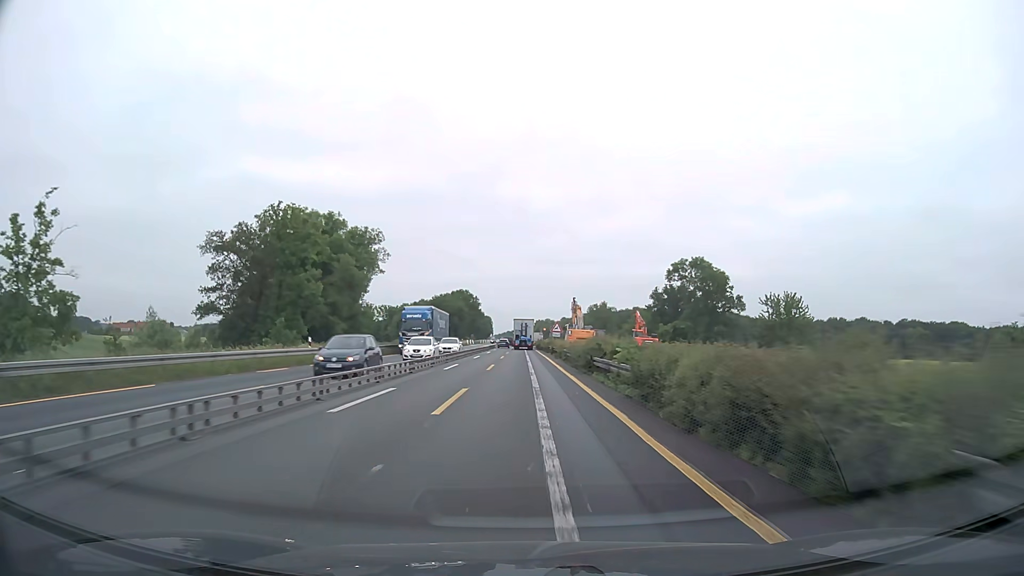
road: motorway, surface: asphalt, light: Day
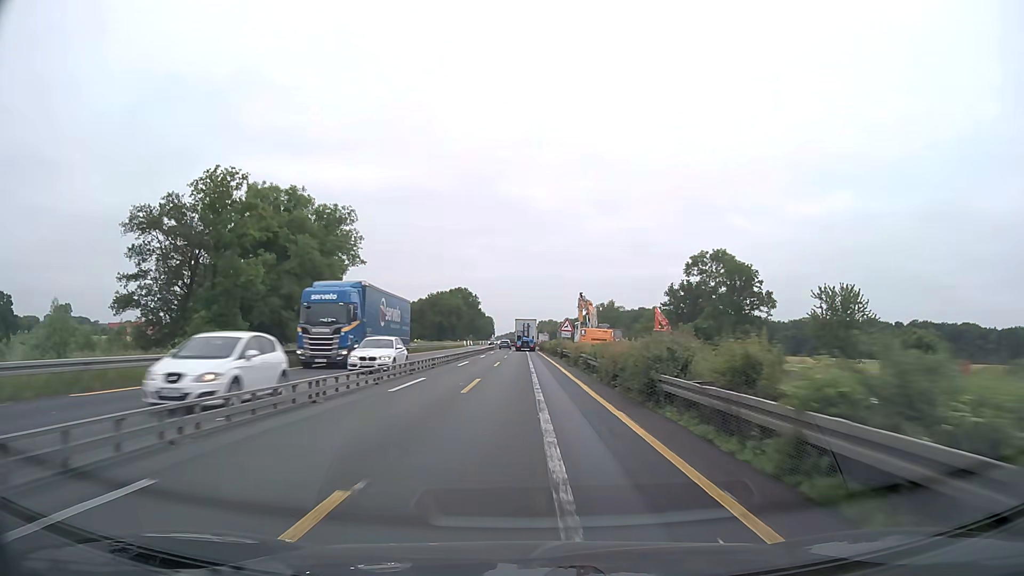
(0.0, +12.5) m; 0°
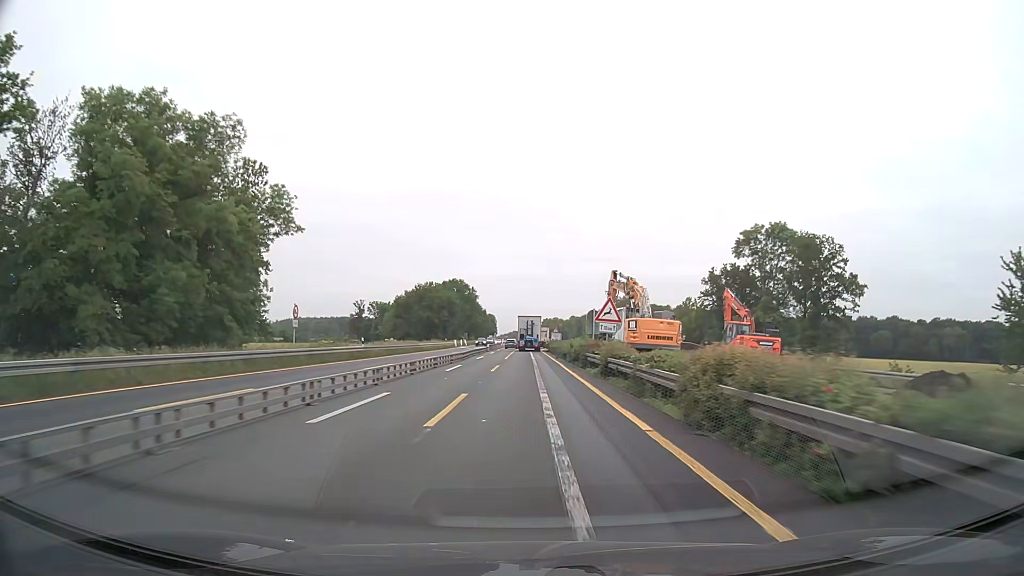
(-0.1, +25.0) m; 0°
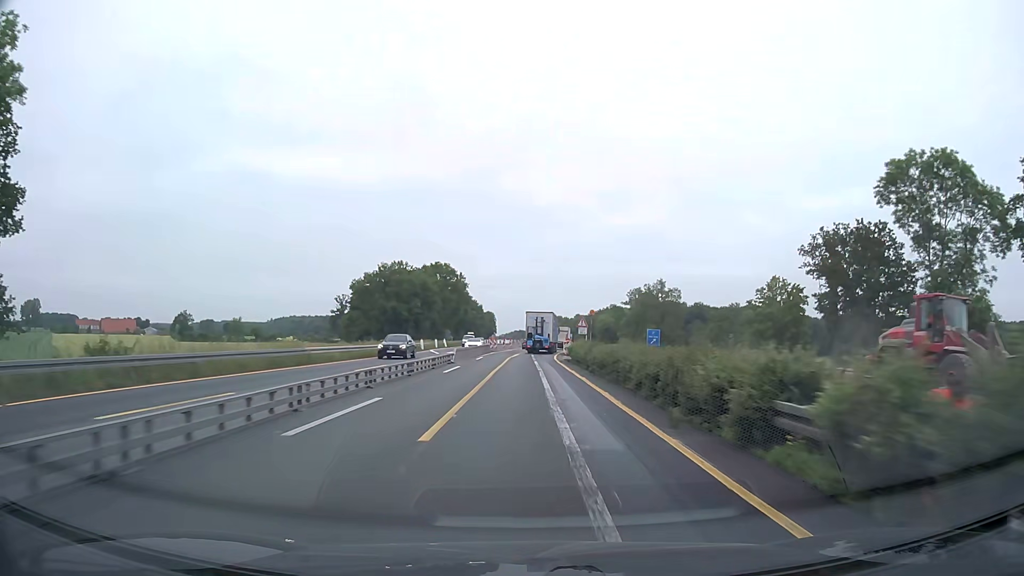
(-0.1, +37.4) m; 0°
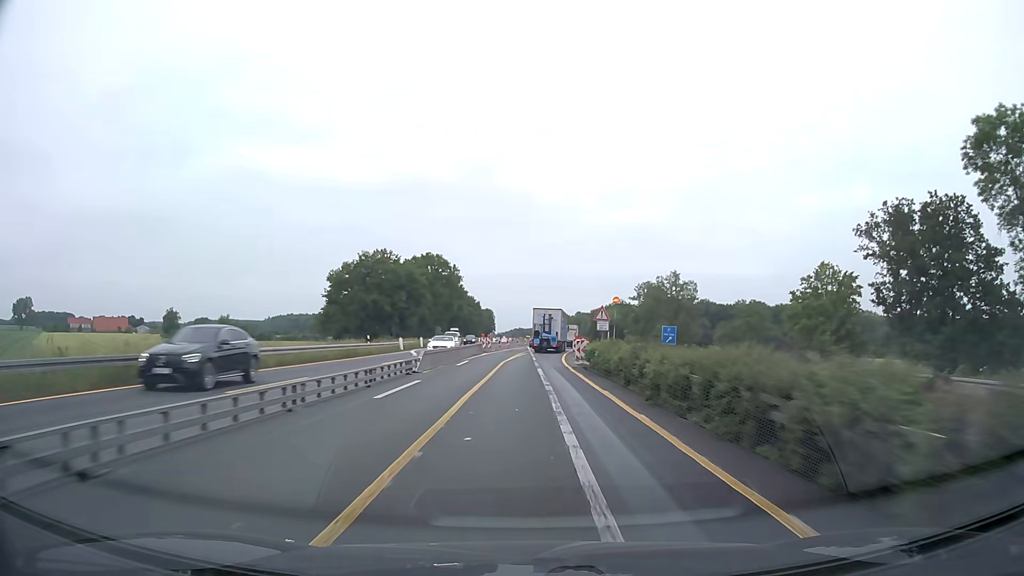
(0.0, +12.3) m; 0°
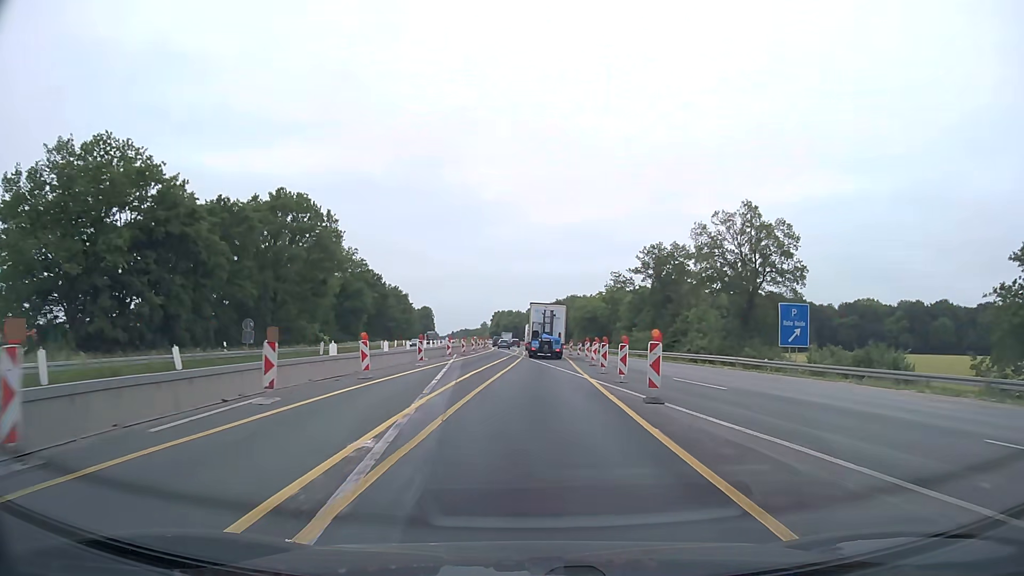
(+1.3, +58.6) m; +4°
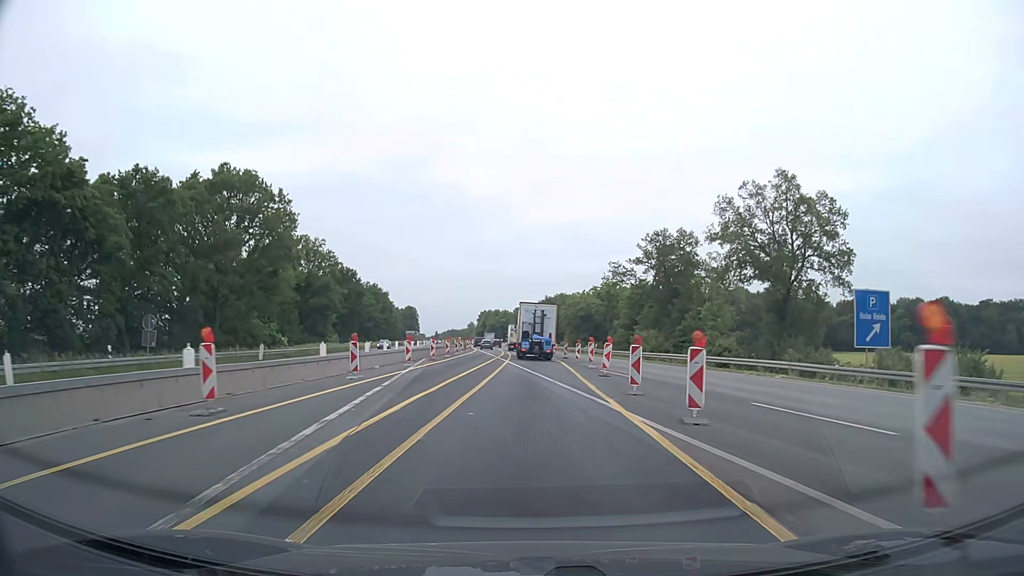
(+0.1, +11.3) m; +1°
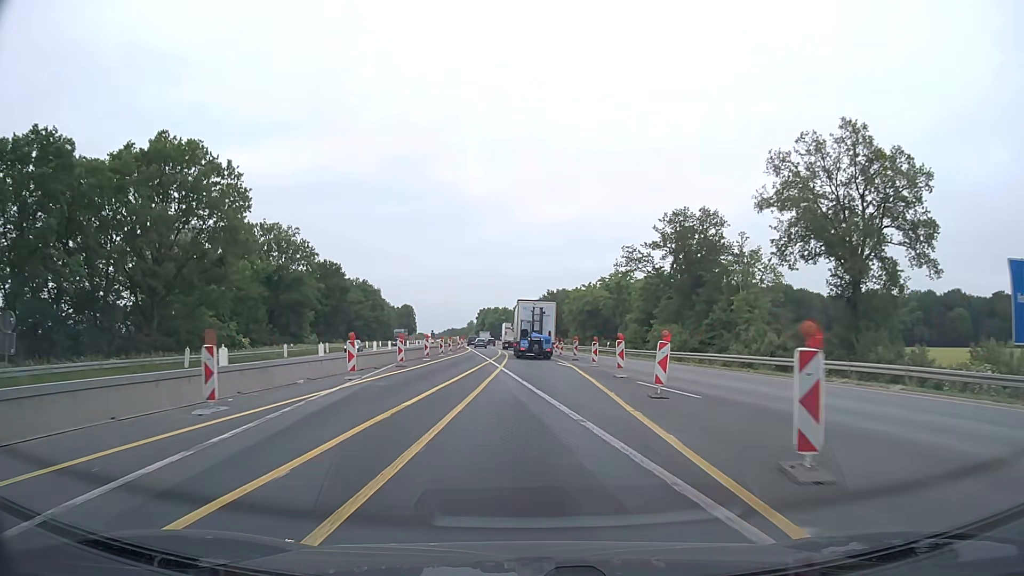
(0.0, +11.3) m; 0°
(0, +10) (0, +20) (0, +30) (0, +40) (0, +50) (-1, +60) (-1, +70) (-1, +80) (-2, +90) (-3, +100) m
